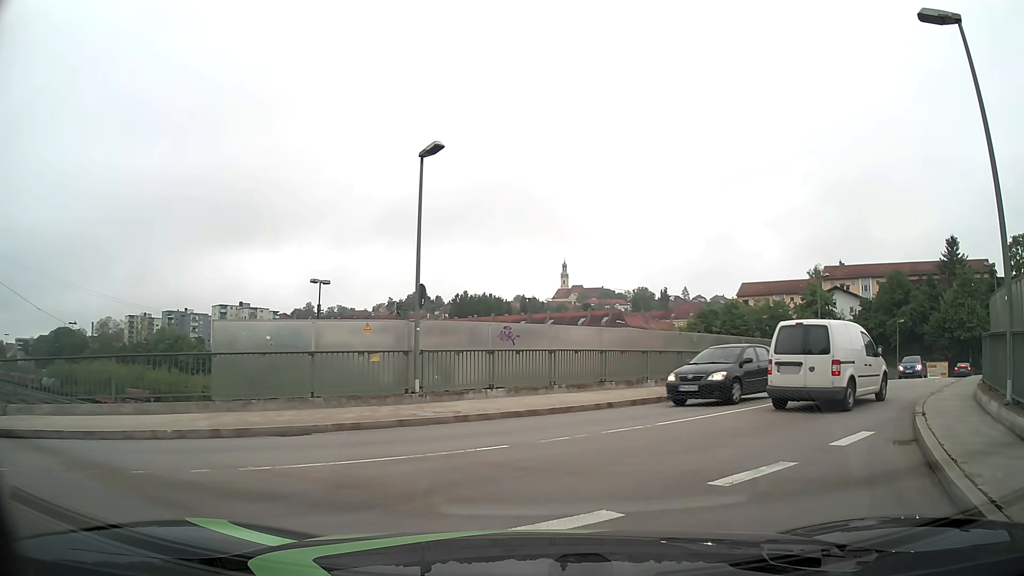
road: unclassified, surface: asphalt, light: Day
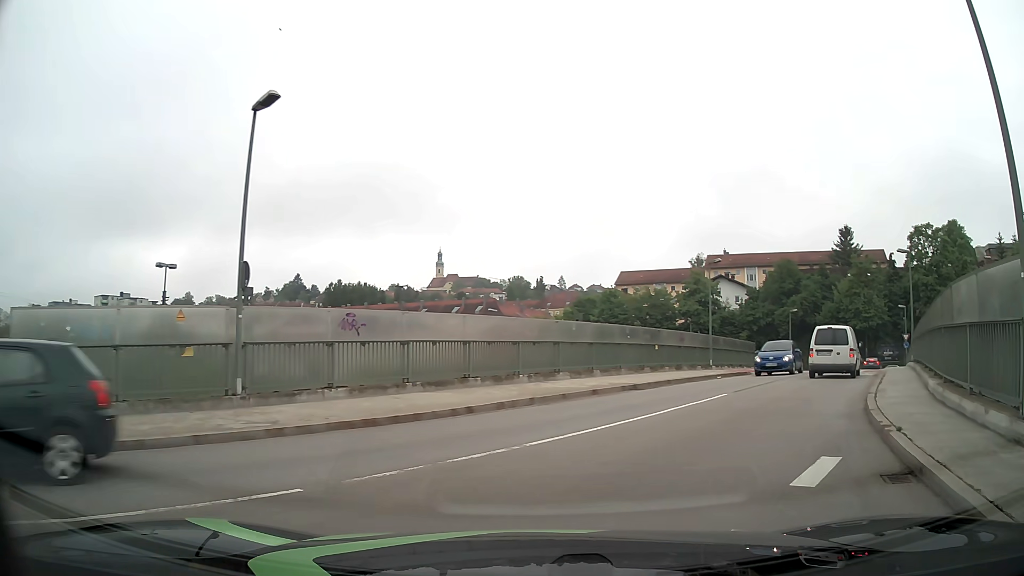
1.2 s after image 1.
(+0.3, +3.4) m; +11°
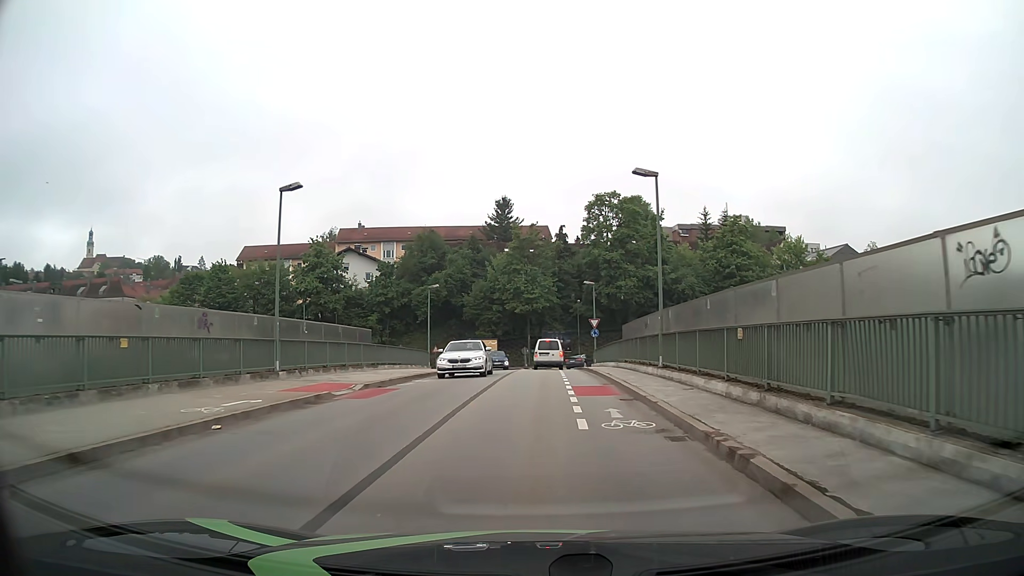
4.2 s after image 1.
(+5.9, +17.1) m; +29°
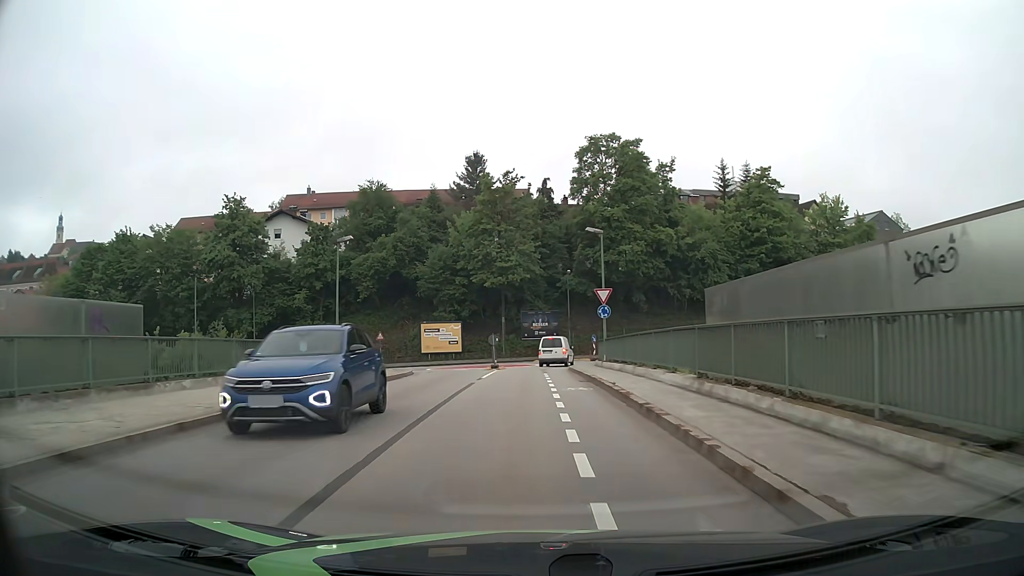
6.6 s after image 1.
(+0.4, +19.9) m; +1°
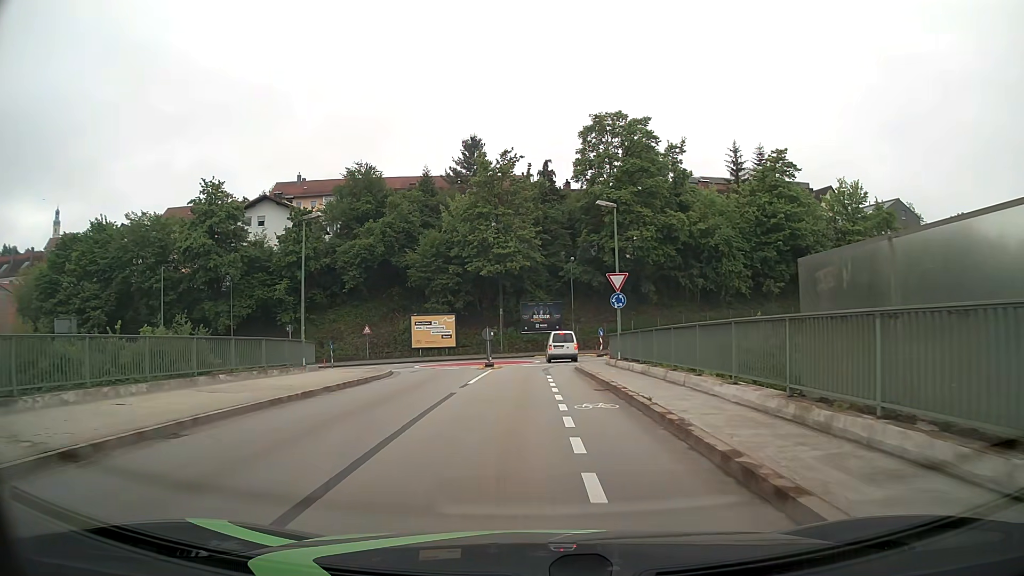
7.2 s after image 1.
(0.0, +5.1) m; 0°
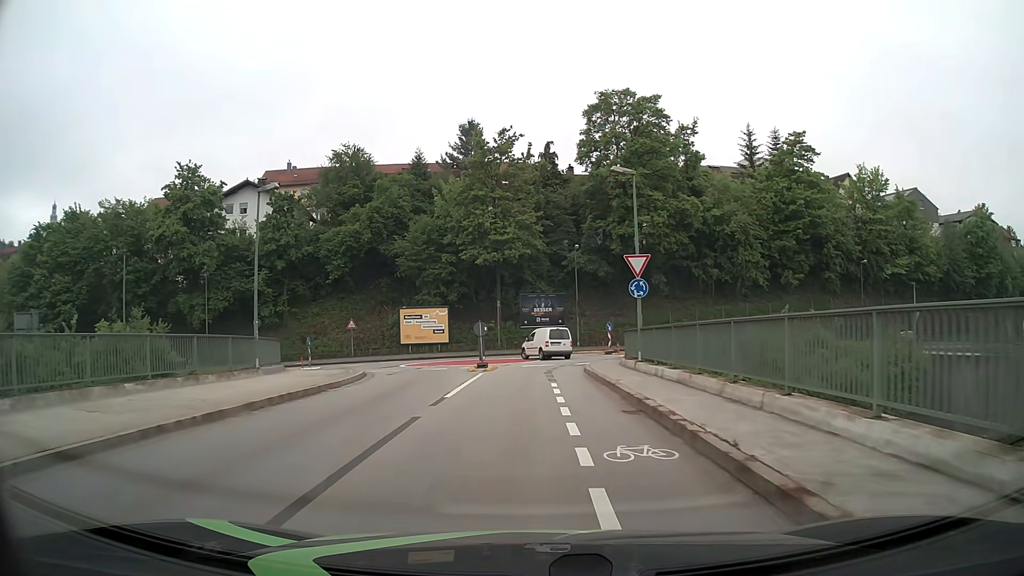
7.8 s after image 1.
(0.0, +4.9) m; 0°
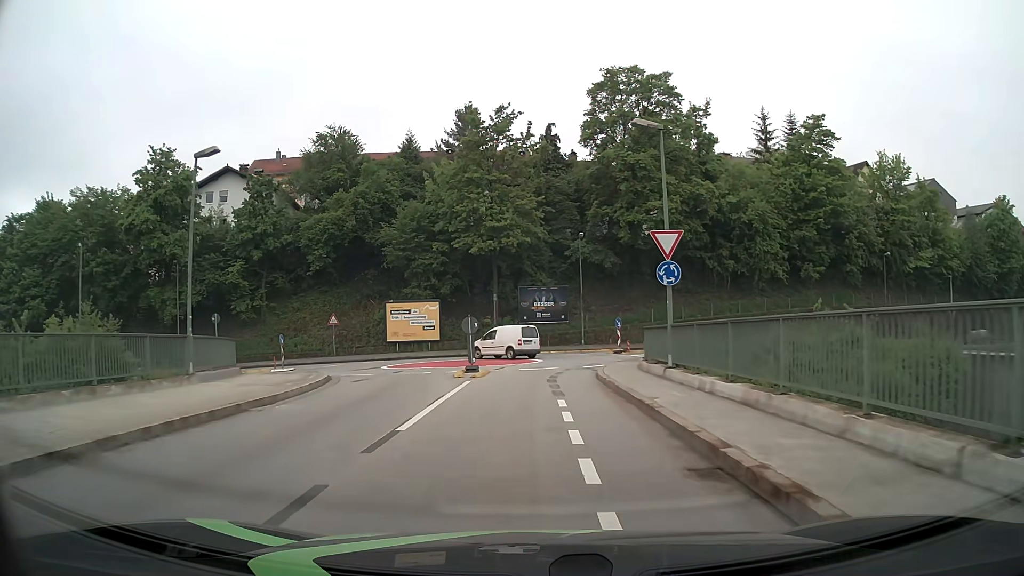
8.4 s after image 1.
(0.0, +4.8) m; 0°
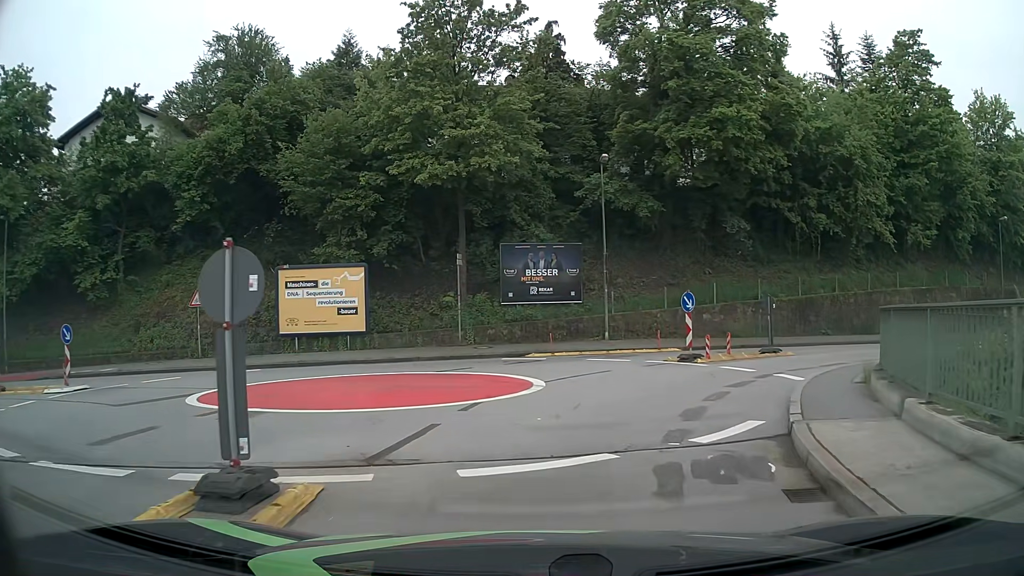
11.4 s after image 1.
(0.0, +18.6) m; 0°
(+1, +10) (+1, +19) (-9, +22) (-19, +21) (-29, +20) (-38, +19) (-48, +18) (-58, +18) (-68, +18) (-78, +18) m
